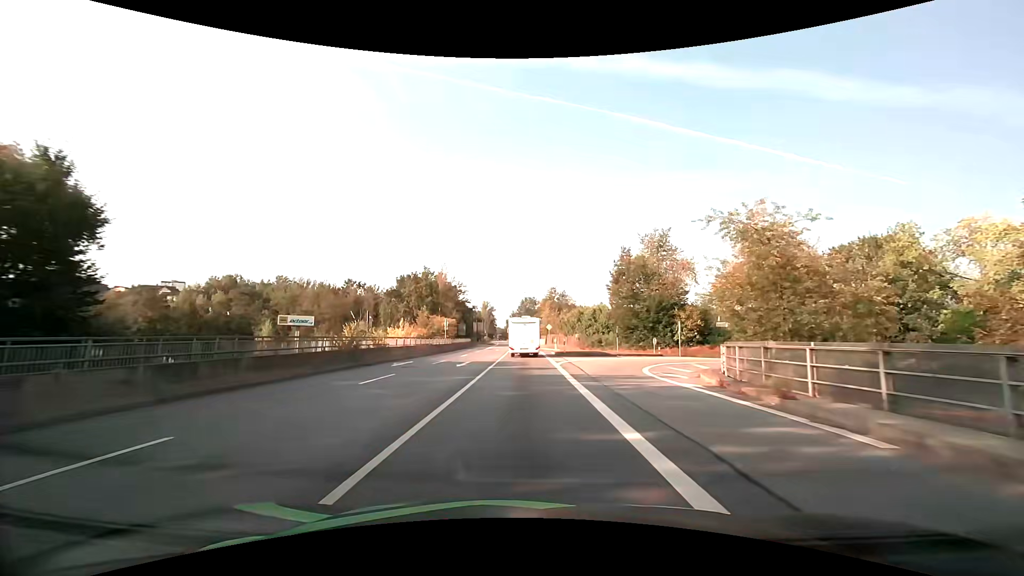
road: primary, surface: asphalt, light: Day
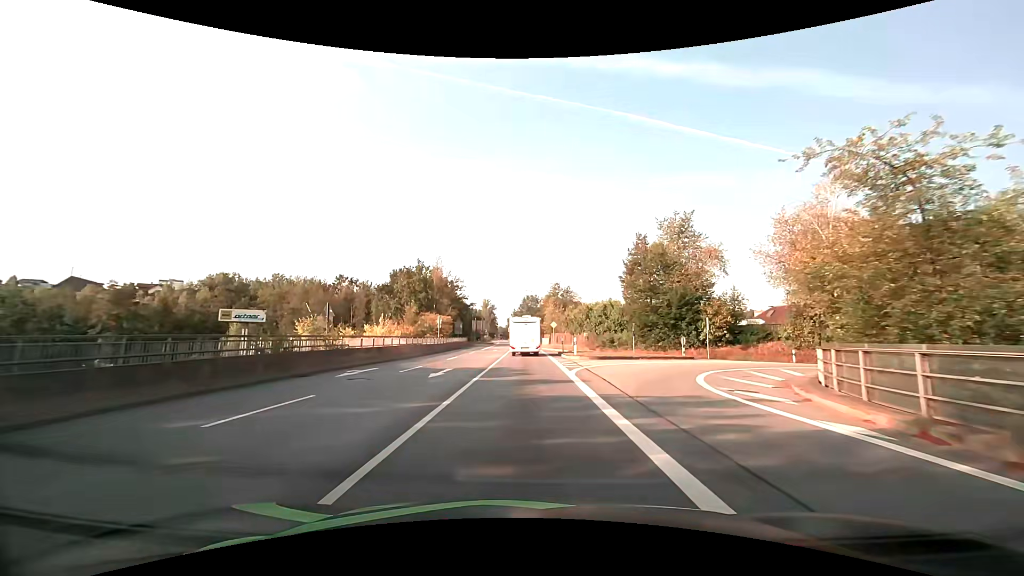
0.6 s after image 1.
(0.0, +7.2) m; 0°
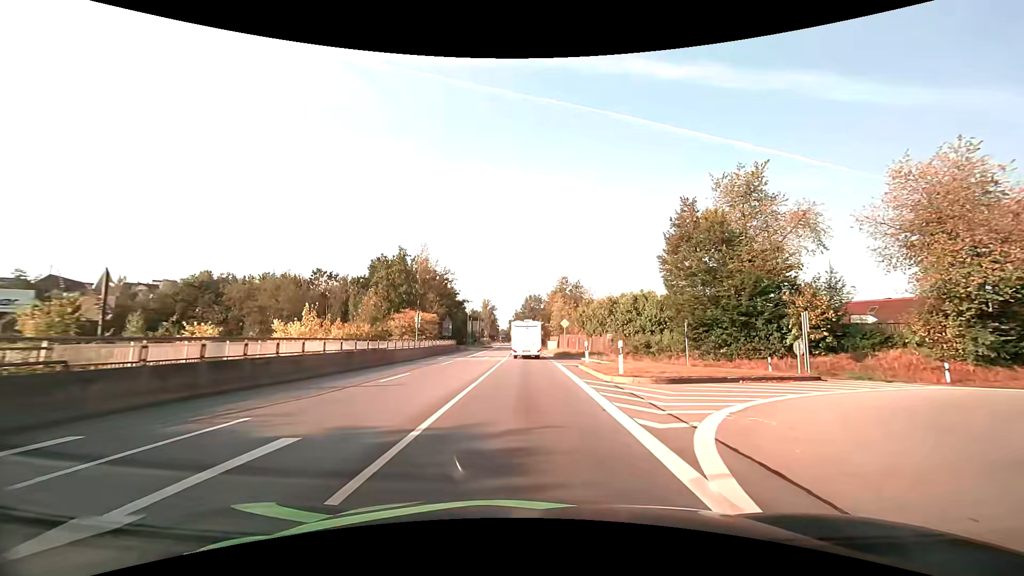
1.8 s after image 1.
(0.0, +14.6) m; -1°
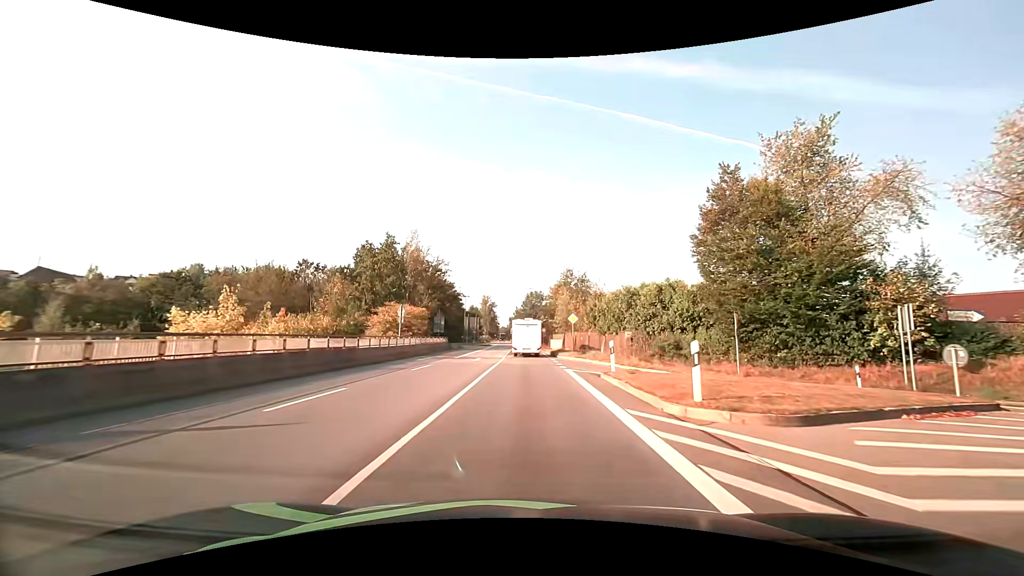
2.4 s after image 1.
(0.0, +7.4) m; 0°
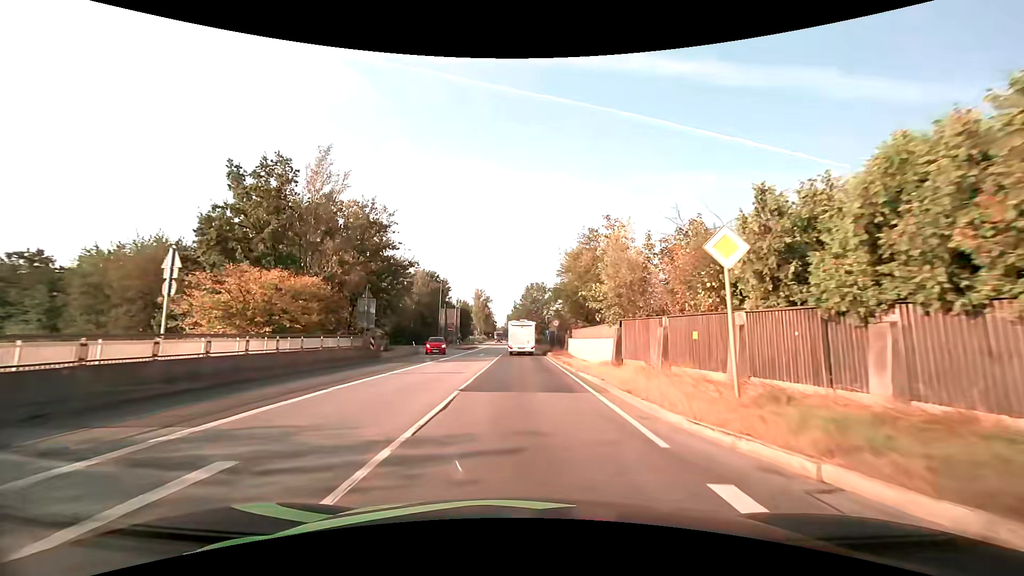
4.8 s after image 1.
(0.0, +29.5) m; 0°
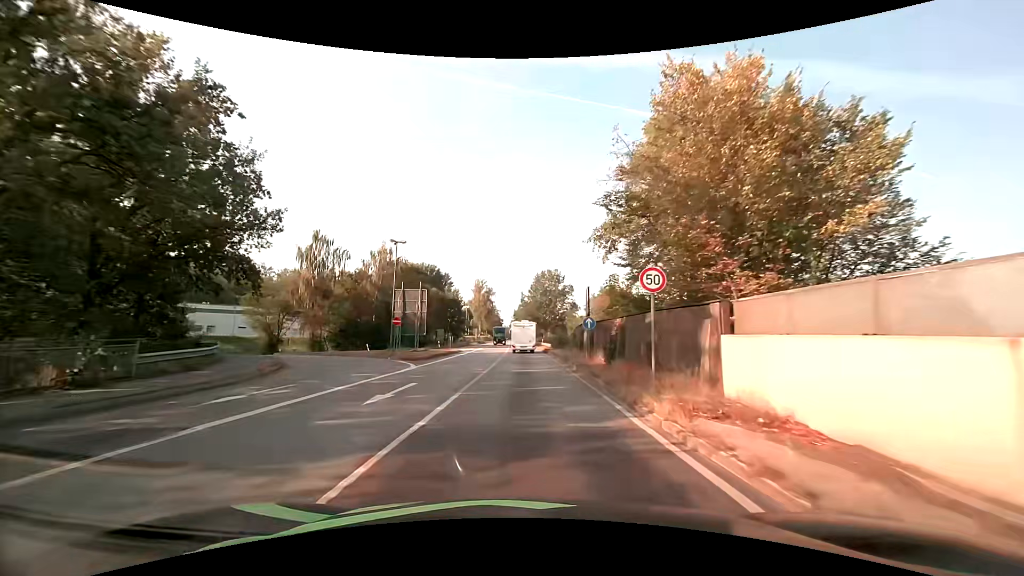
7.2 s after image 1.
(-0.2, +29.9) m; -1°
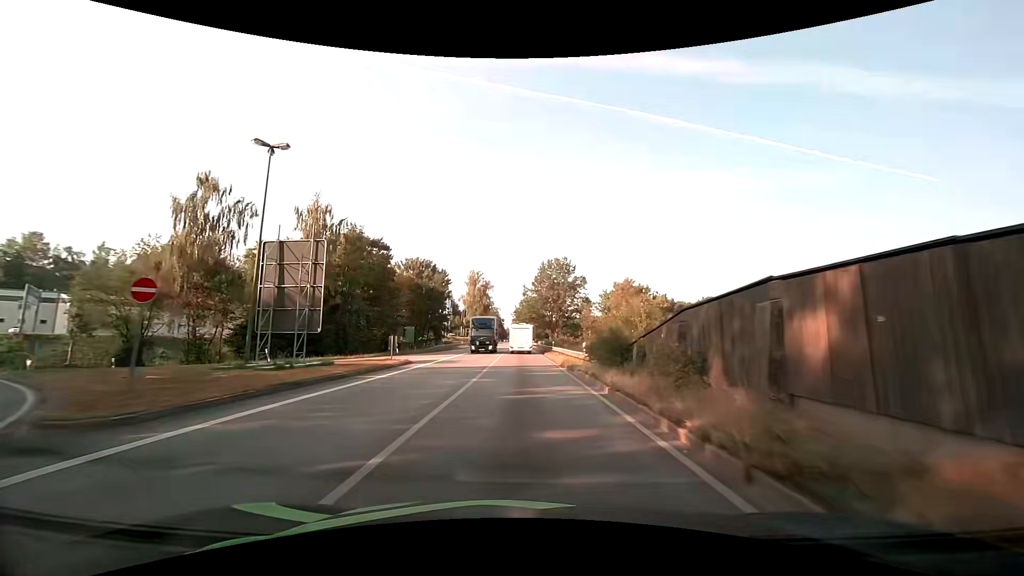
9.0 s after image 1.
(-0.1, +23.0) m; 0°
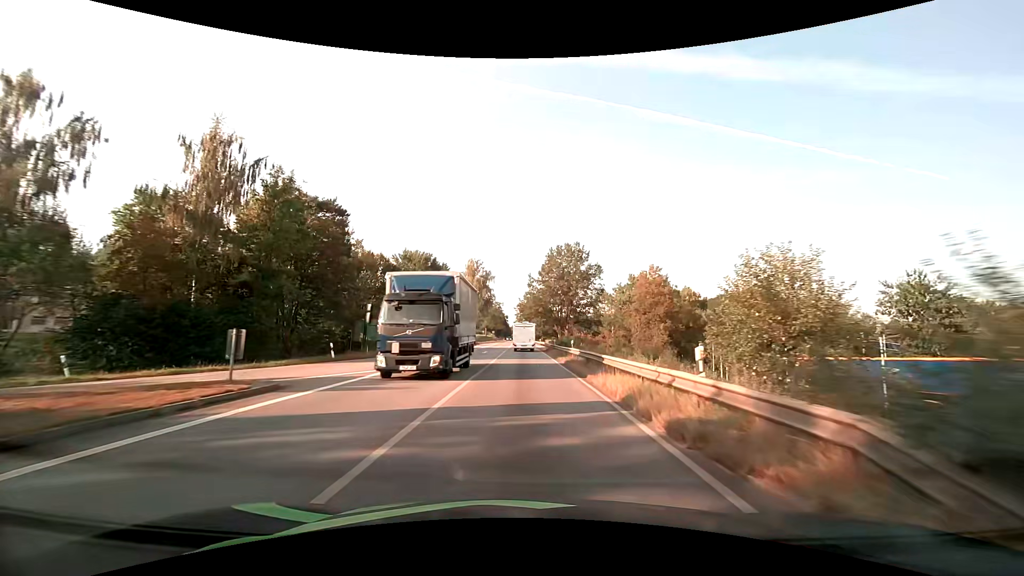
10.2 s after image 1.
(-0.1, +16.0) m; 0°
(0, +10) (0, +20) (0, +30) (0, +40) (0, +50) (-1, +60) (-1, +70) (-1, +80) (-1, +90) (-1, +100) m
